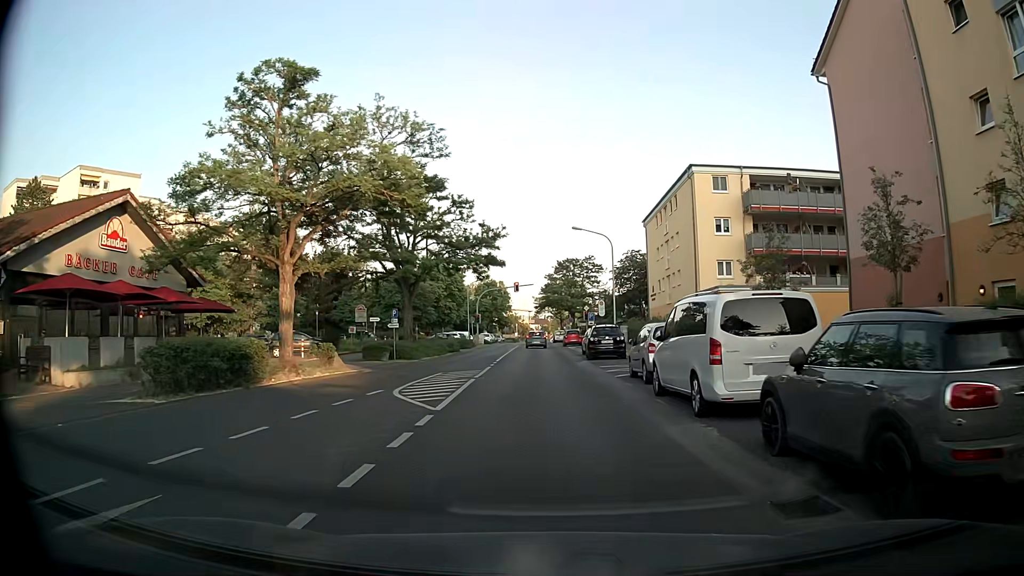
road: tertiary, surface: asphalt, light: Day
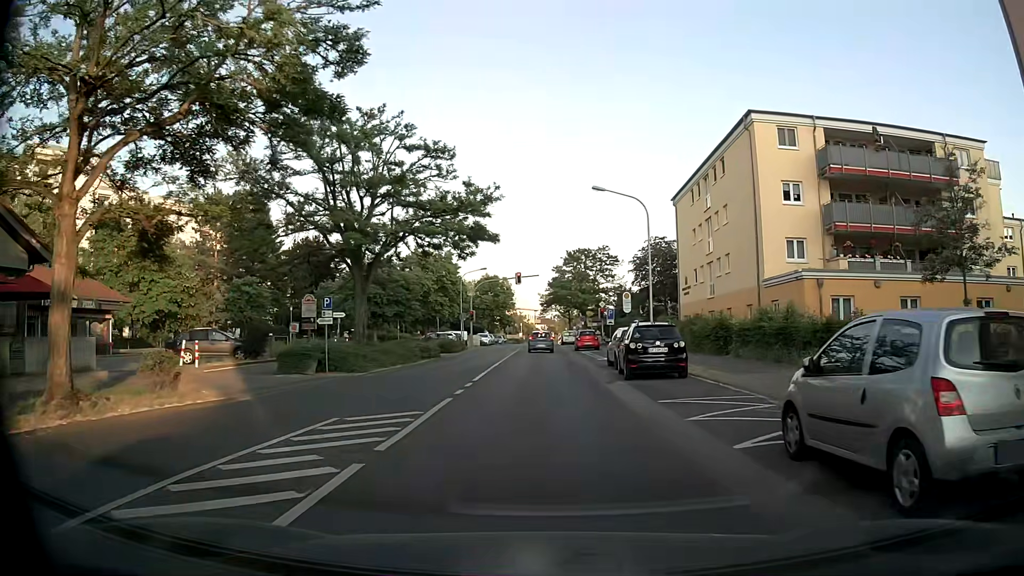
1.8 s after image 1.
(-0.1, +12.1) m; -1°
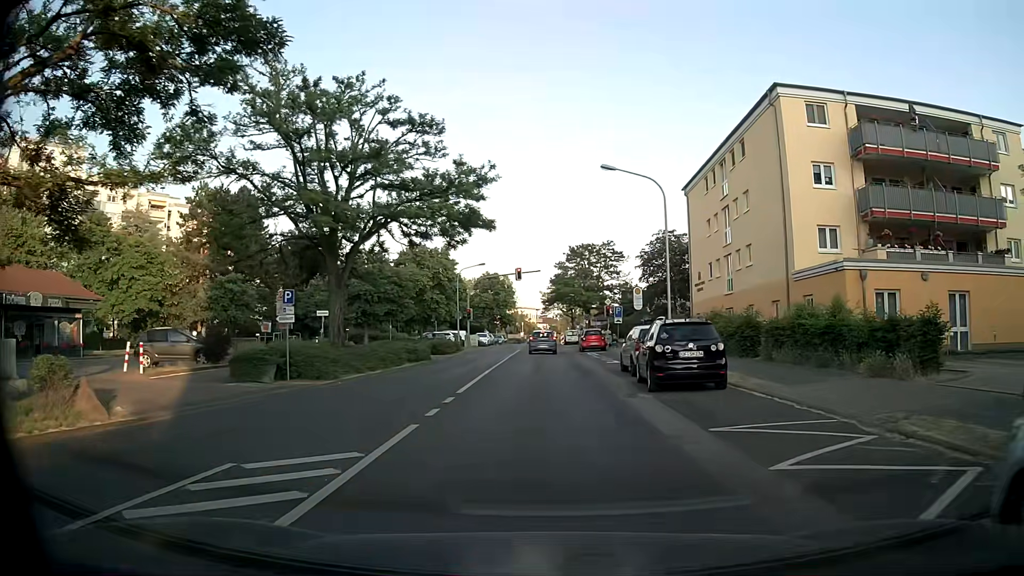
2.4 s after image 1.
(0.0, +3.9) m; 0°
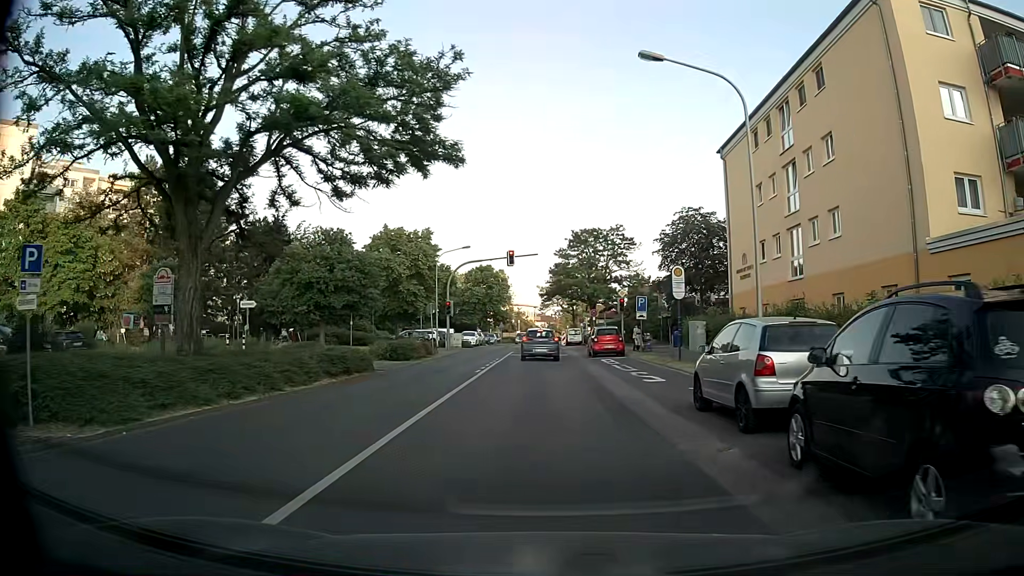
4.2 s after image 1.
(-0.1, +11.2) m; 0°
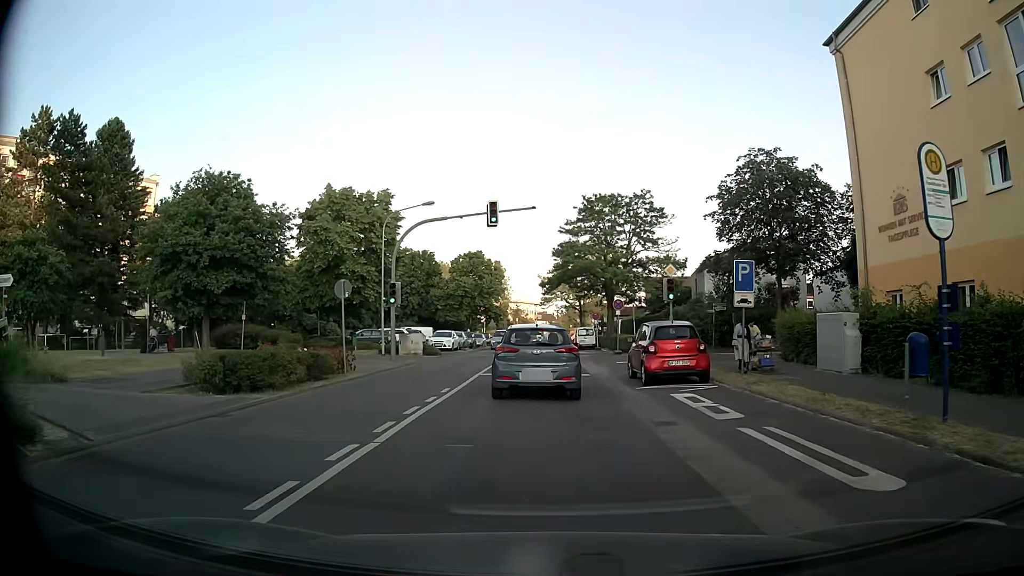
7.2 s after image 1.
(0.0, +17.1) m; -1°
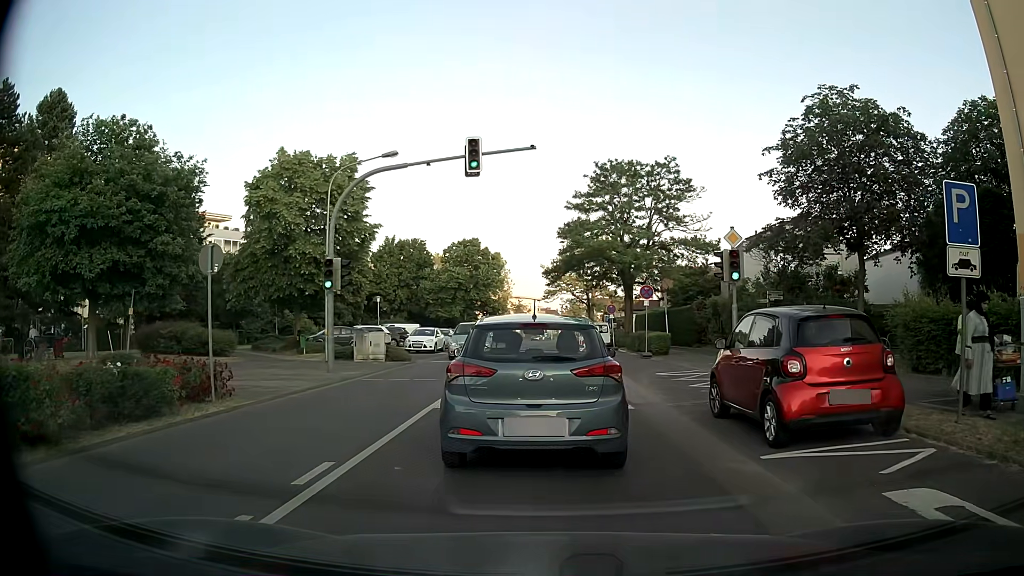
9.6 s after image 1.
(+0.1, +8.8) m; -1°
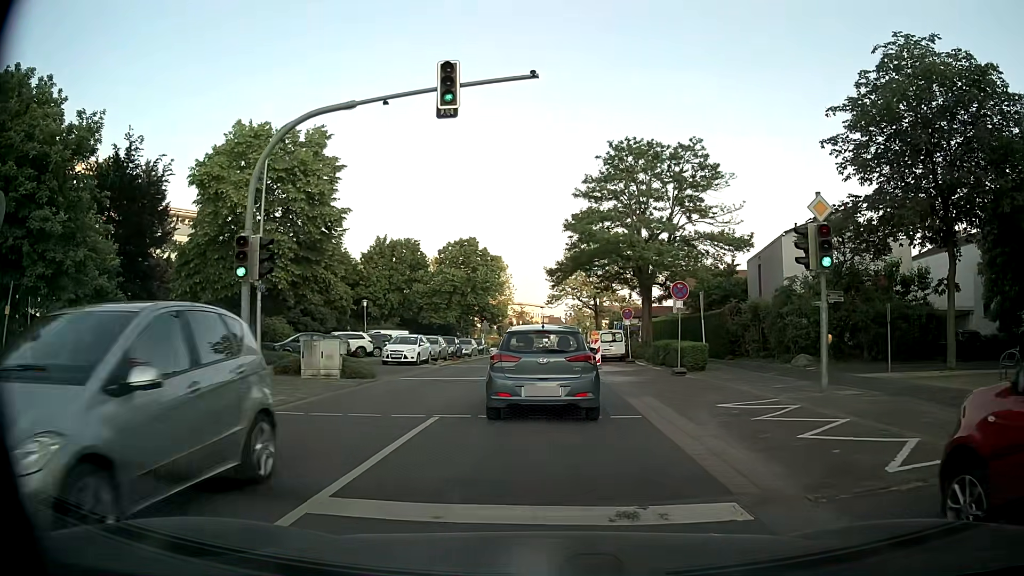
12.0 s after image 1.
(+0.1, +6.4) m; 0°
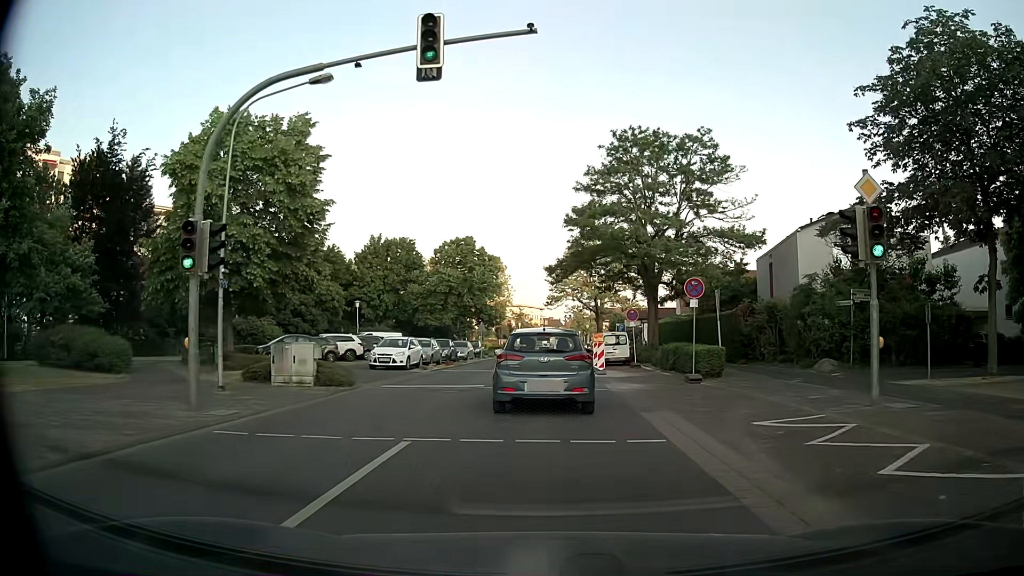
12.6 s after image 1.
(0.0, +2.4) m; 0°
(0, +10) (0, +20) (+1, +30) (+1, +40) (+2, +50) (+2, +60) (+3, +70) (+4, +80) (+5, +90) (+6, +100) m
